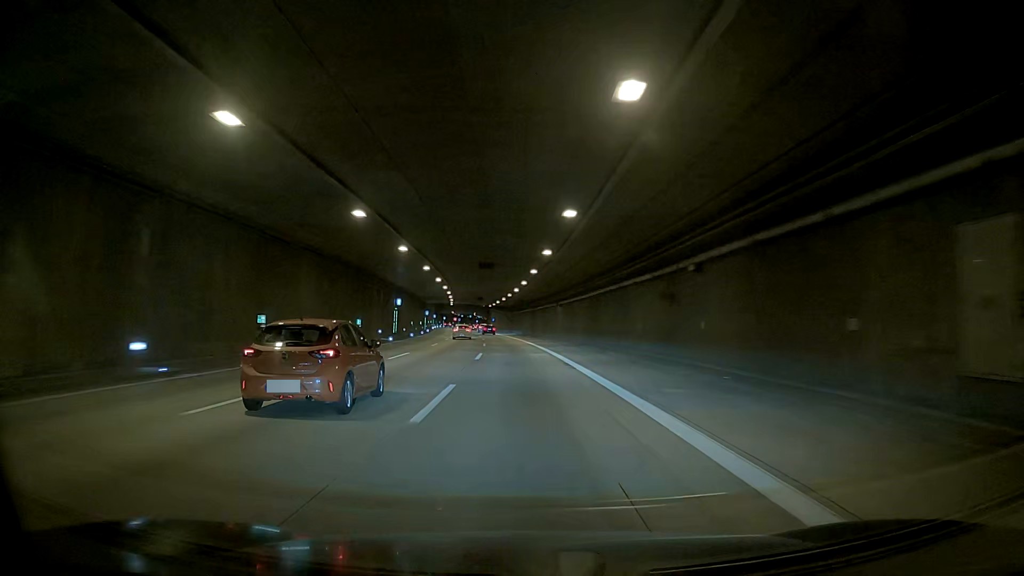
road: motorway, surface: asphalt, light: Day
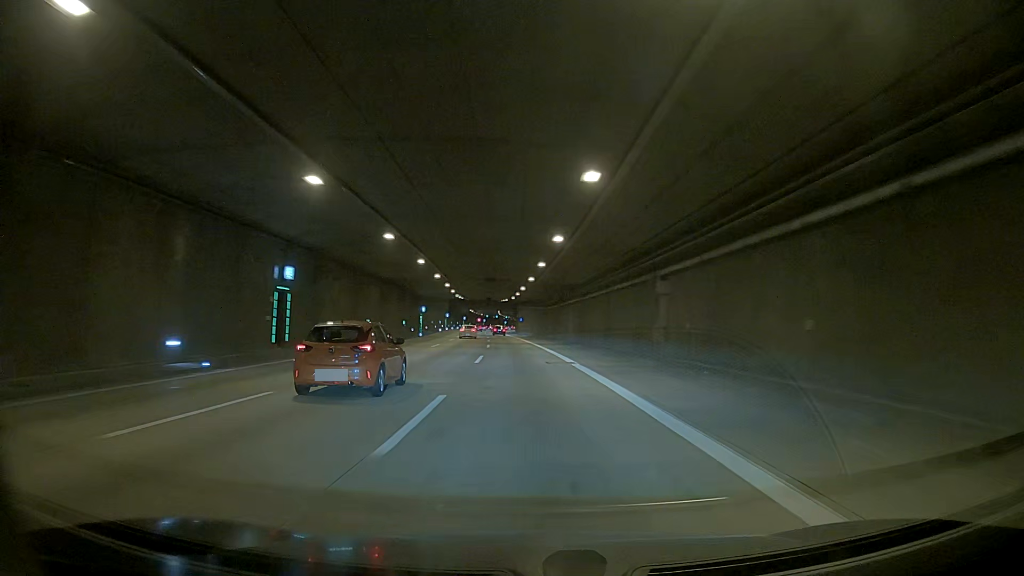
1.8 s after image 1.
(0.0, +38.6) m; 0°
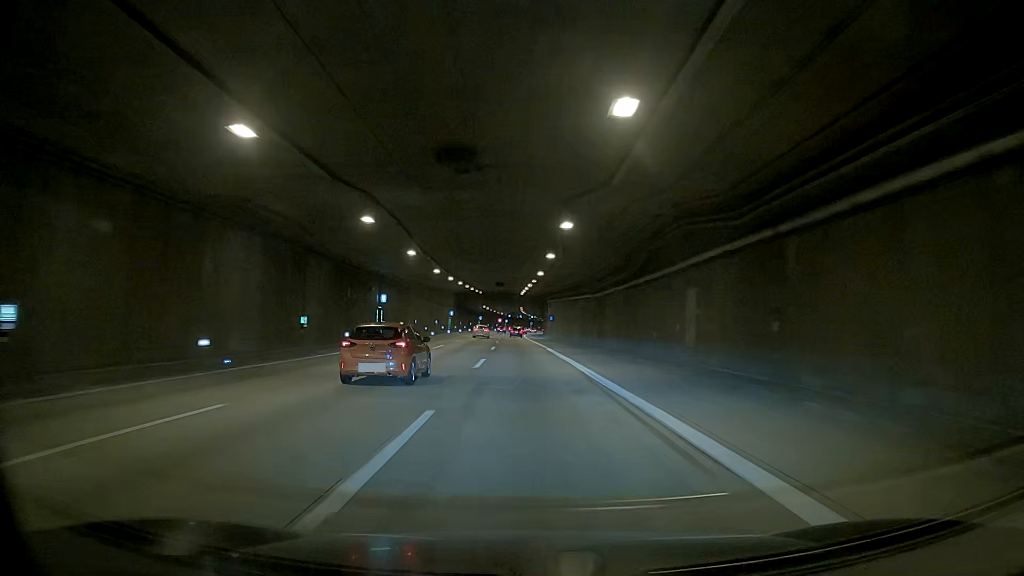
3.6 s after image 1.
(0.0, +38.6) m; 0°
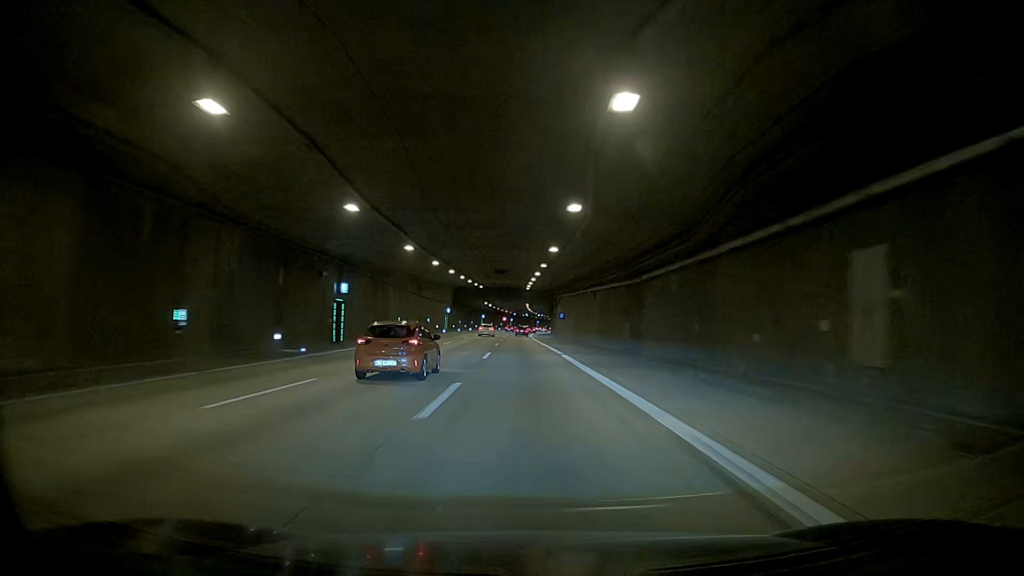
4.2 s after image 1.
(0.0, +12.9) m; 0°
